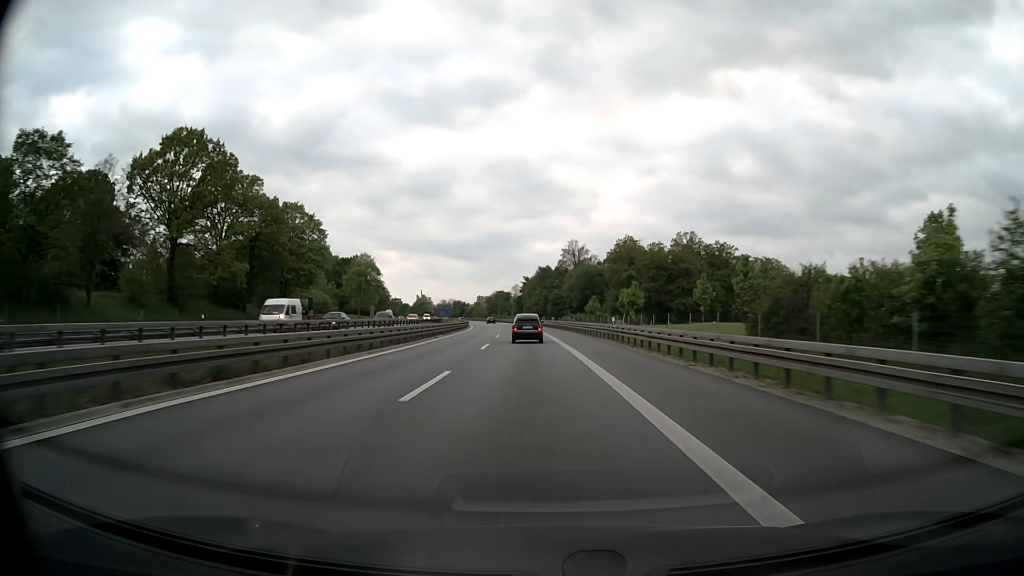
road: motorway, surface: asphalt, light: Day
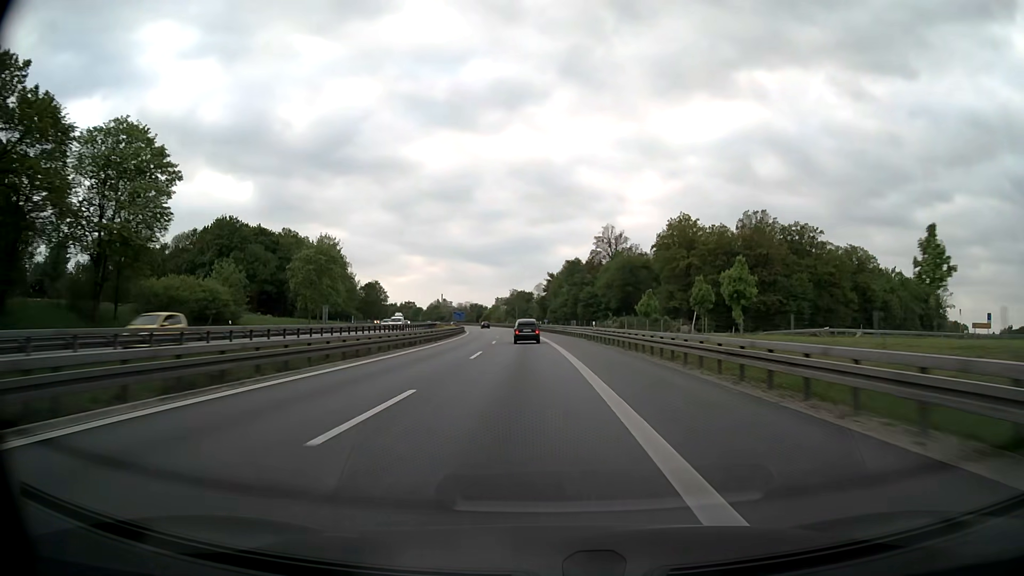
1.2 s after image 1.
(-0.5, +39.5) m; -2°
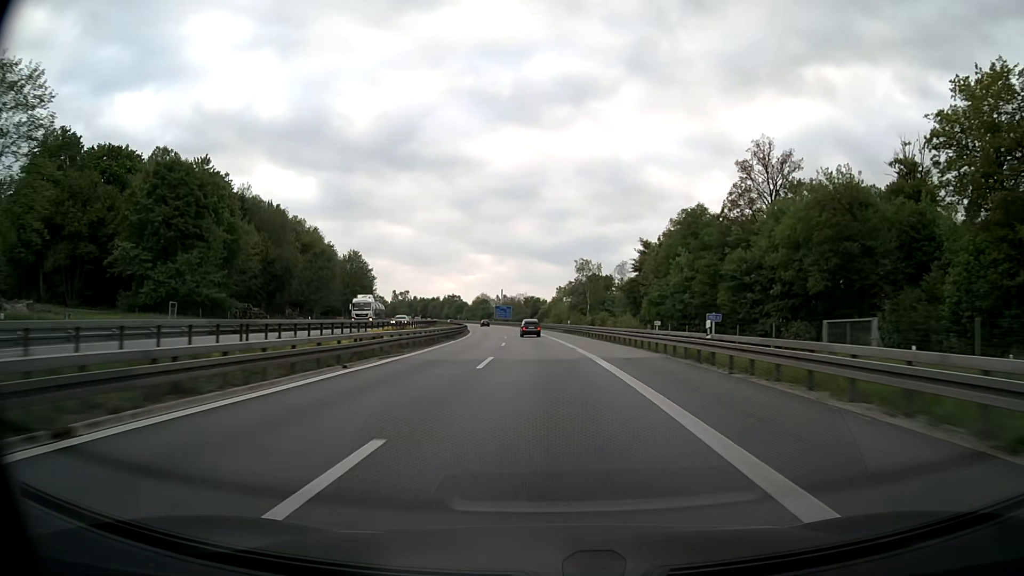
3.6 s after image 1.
(-4.0, +77.9) m; -6°
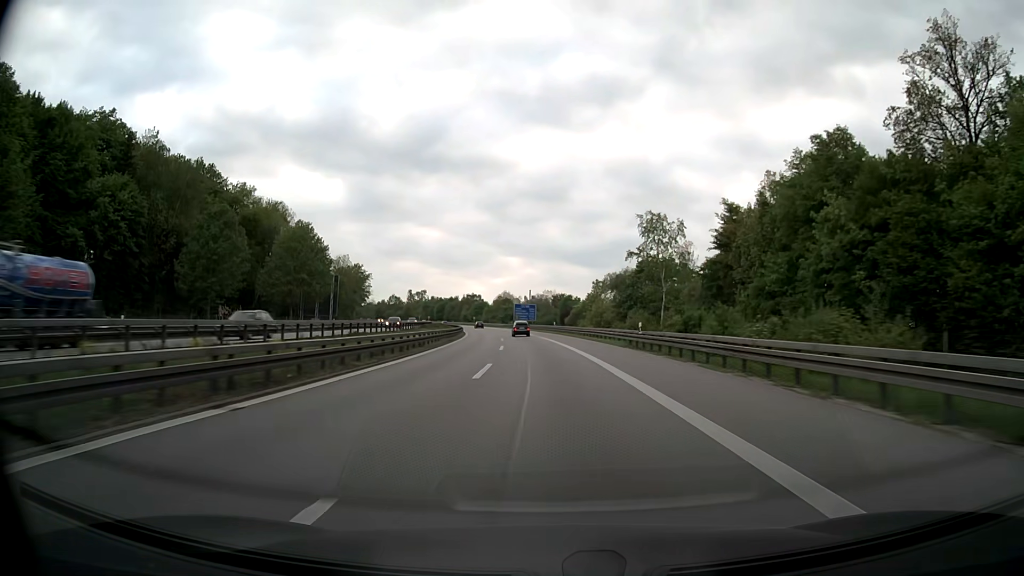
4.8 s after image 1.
(-0.8, +38.5) m; -2°
(0, +10) (0, +20) (-1, +30) (-1, +40) (-2, +50) (-2, +60) (-3, +70) (-4, +80) (-5, +90) (-7, +100) m
